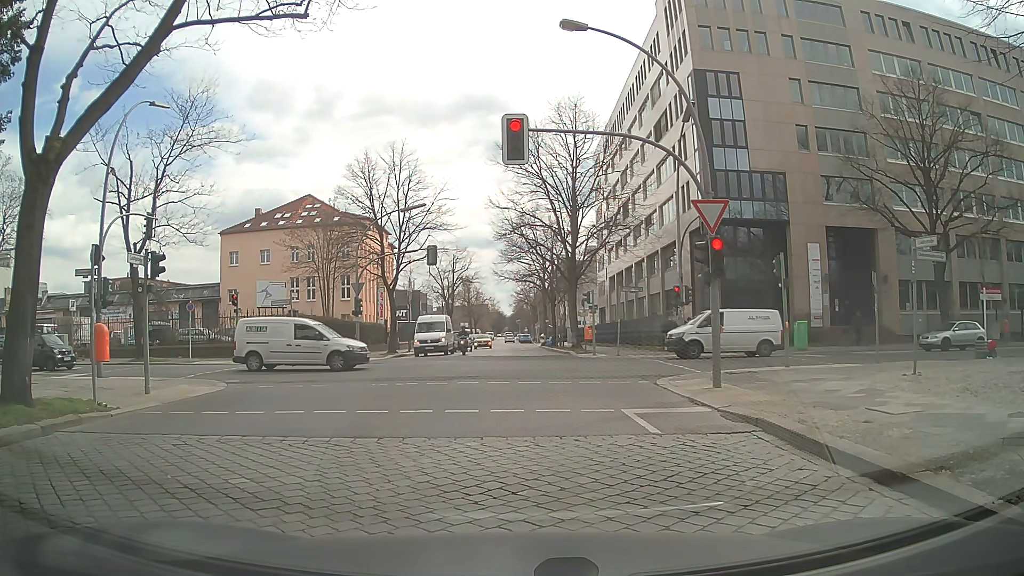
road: residential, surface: sett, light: Day
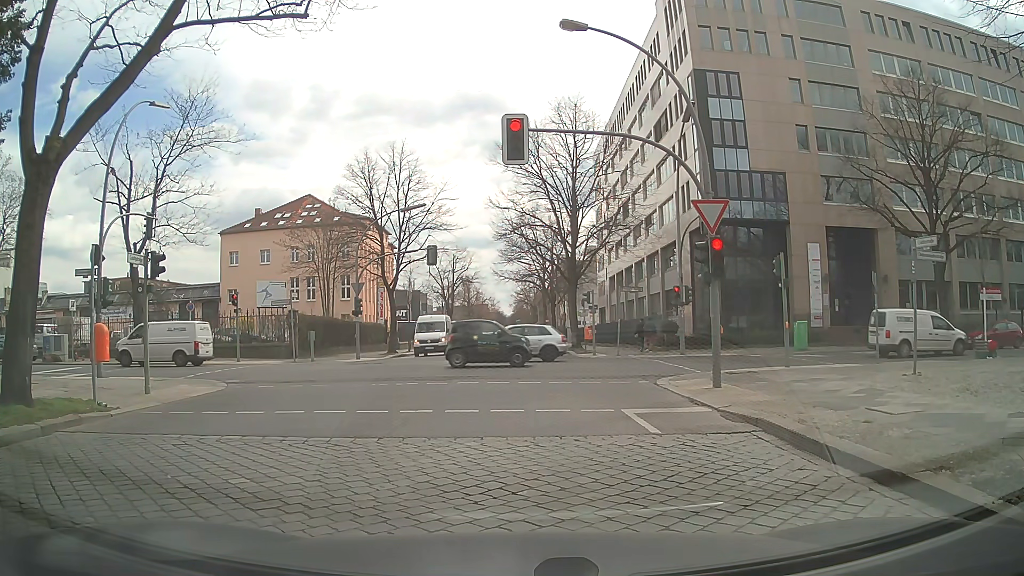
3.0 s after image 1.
(0.0, 0.0) m; 0°
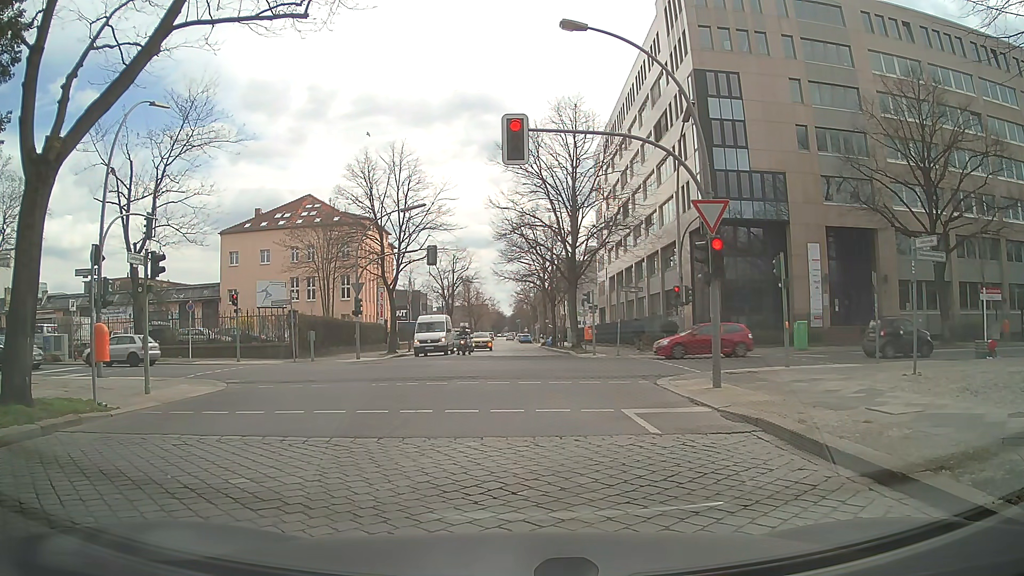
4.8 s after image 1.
(0.0, 0.0) m; 0°
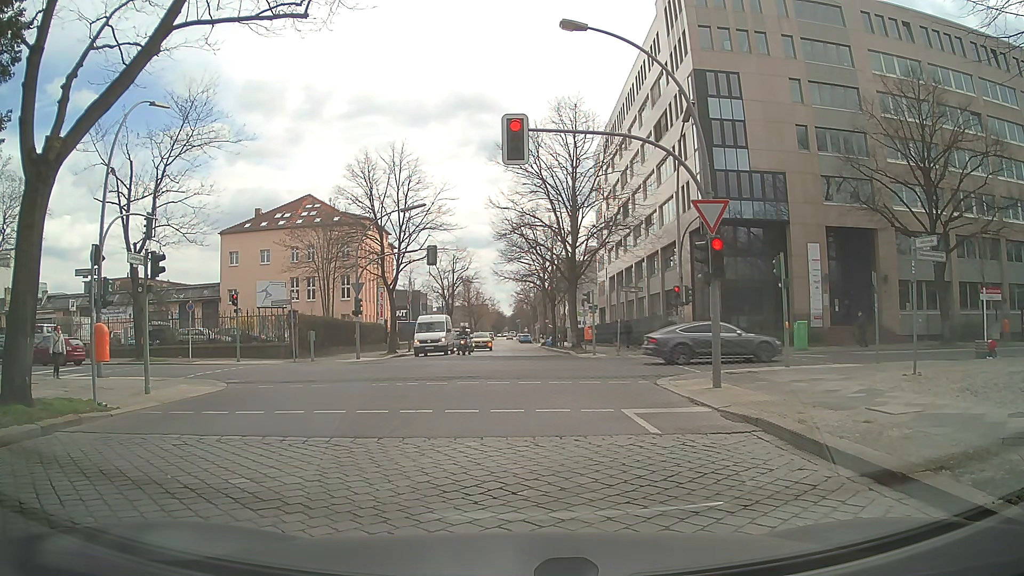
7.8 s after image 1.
(0.0, 0.0) m; 0°
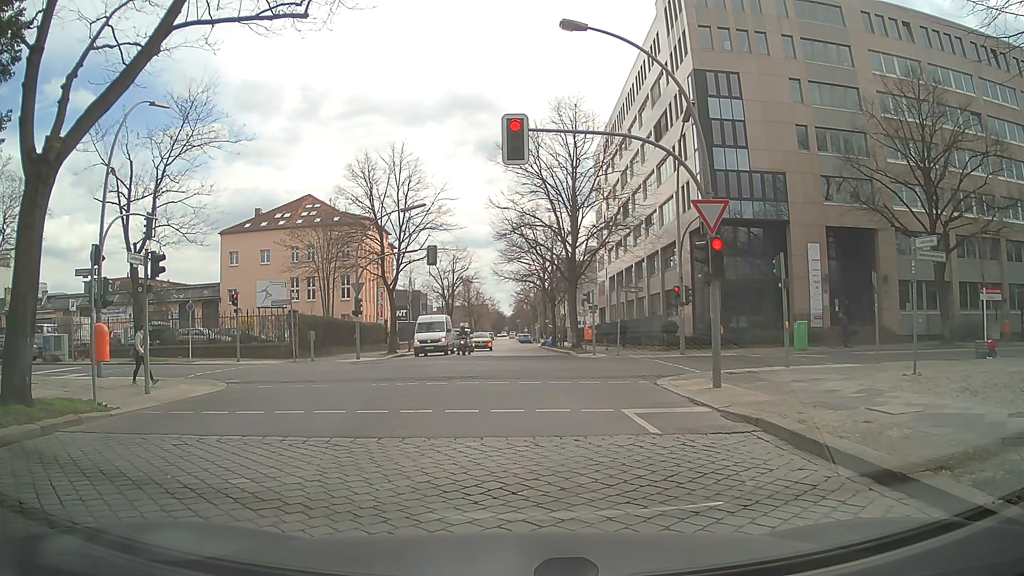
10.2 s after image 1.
(0.0, 0.0) m; 0°
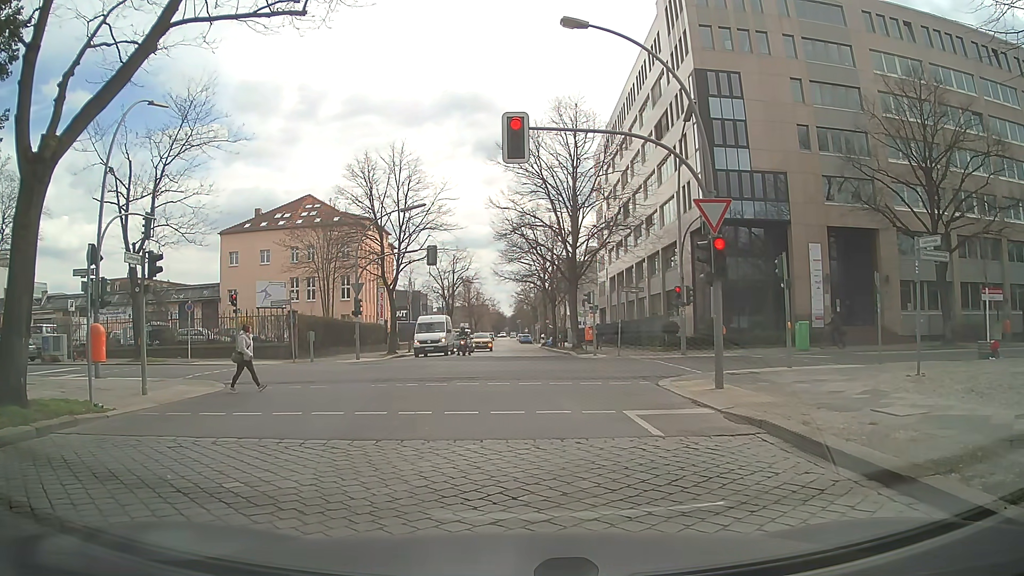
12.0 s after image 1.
(0.0, +0.1) m; 0°
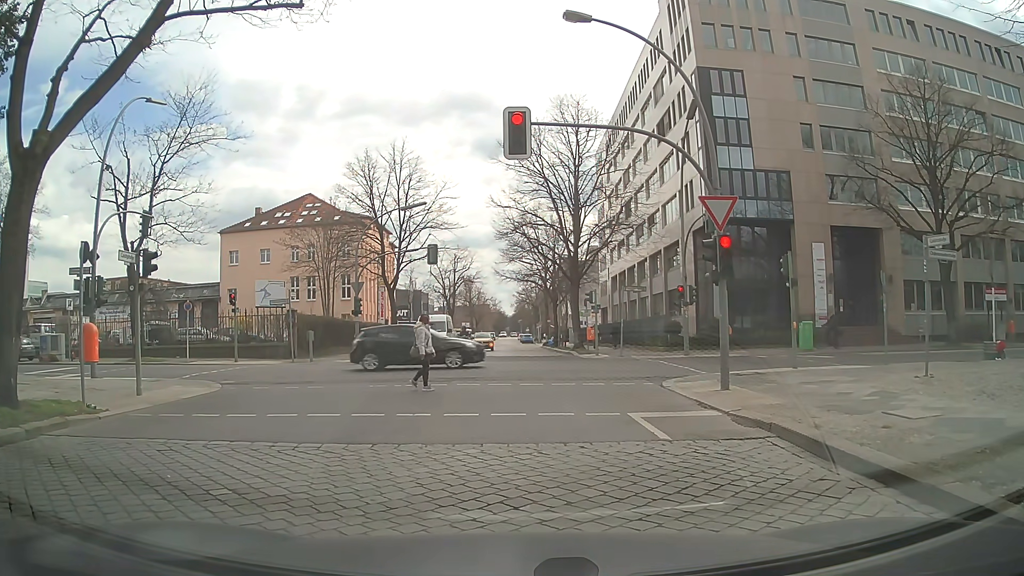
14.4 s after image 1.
(0.0, +0.3) m; 0°
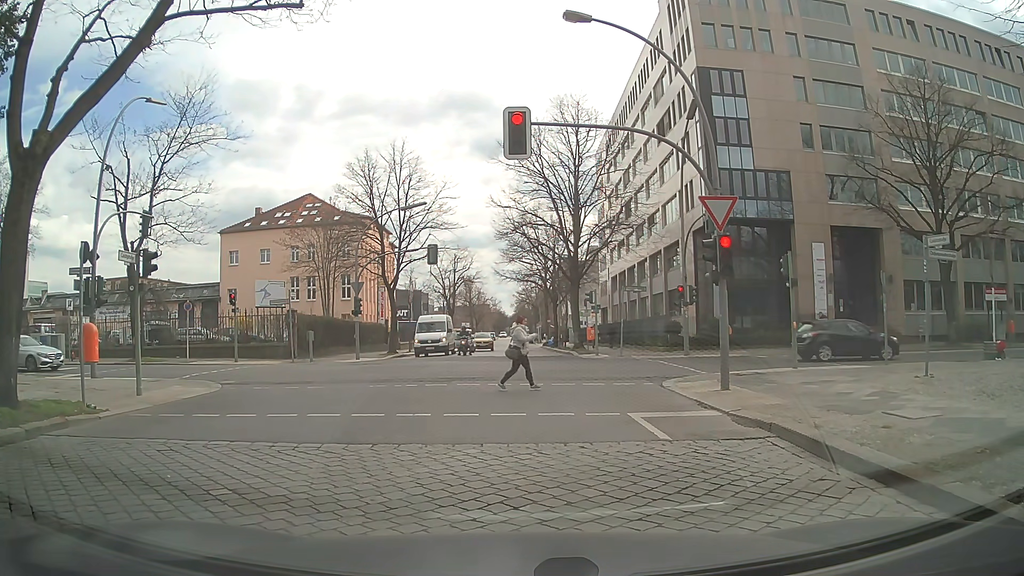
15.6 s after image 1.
(0.0, 0.0) m; 0°
